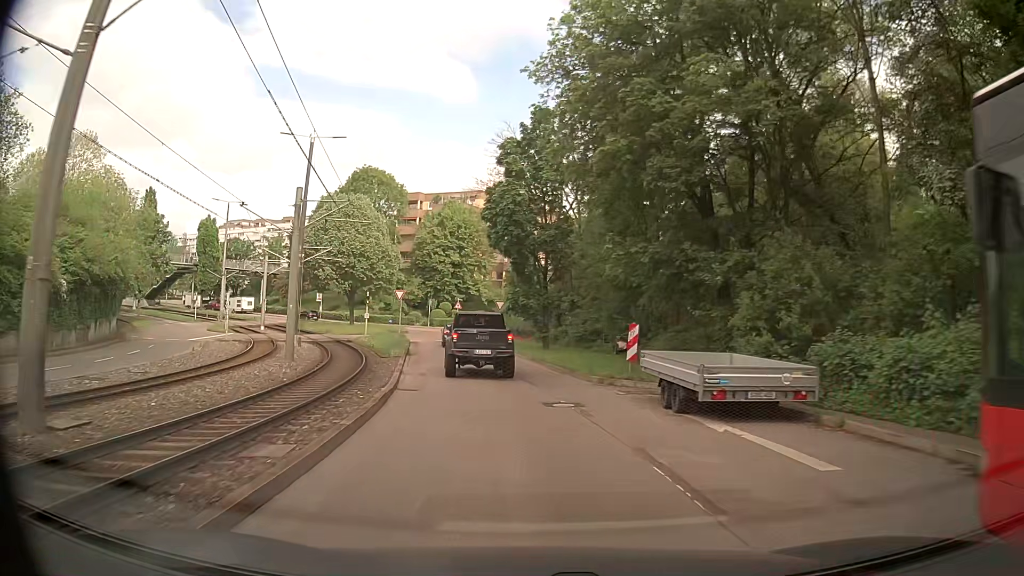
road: secondary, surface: asphalt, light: Day
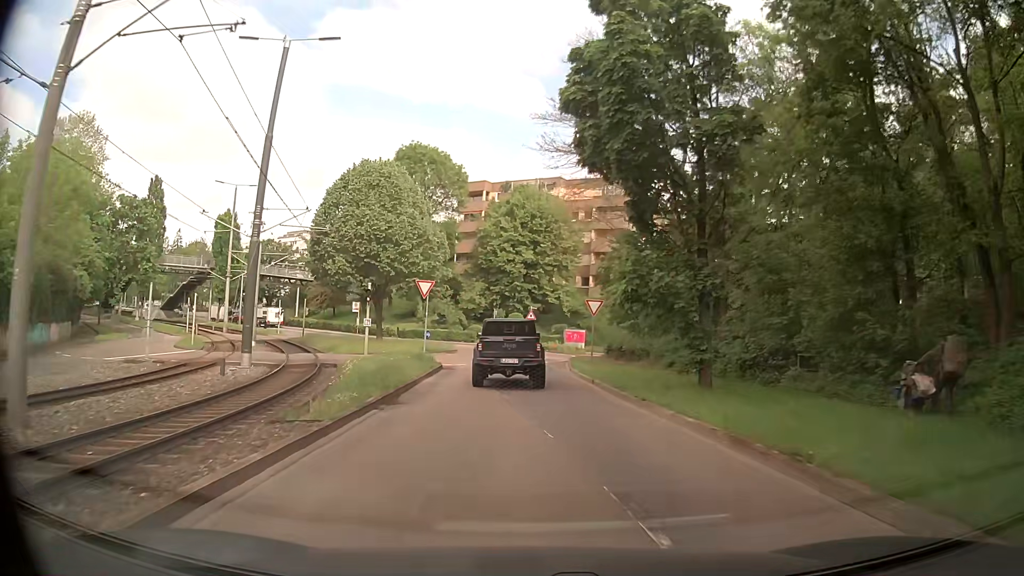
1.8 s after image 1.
(-1.4, +19.4) m; -7°
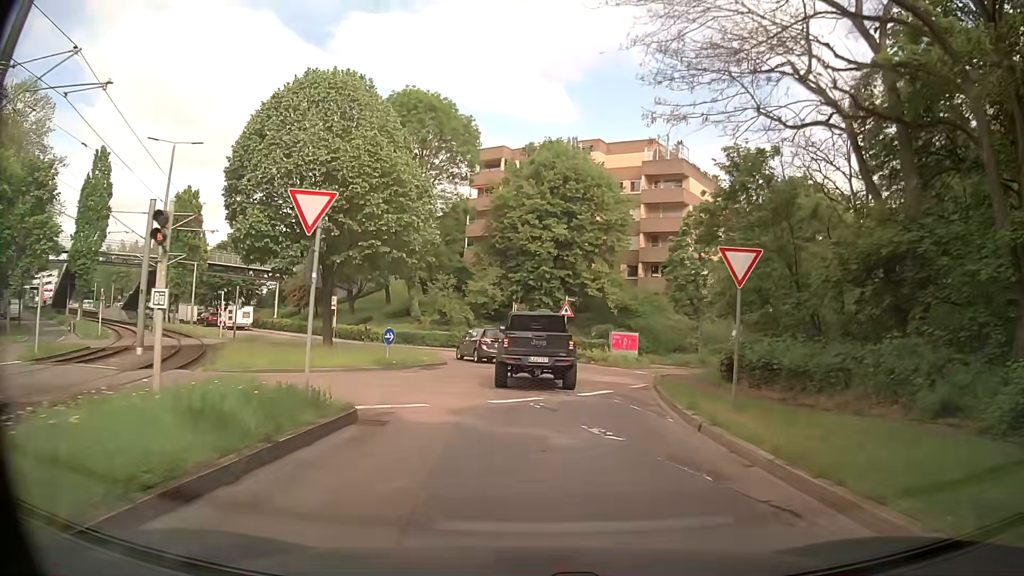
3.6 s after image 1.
(-0.5, +17.8) m; -4°
